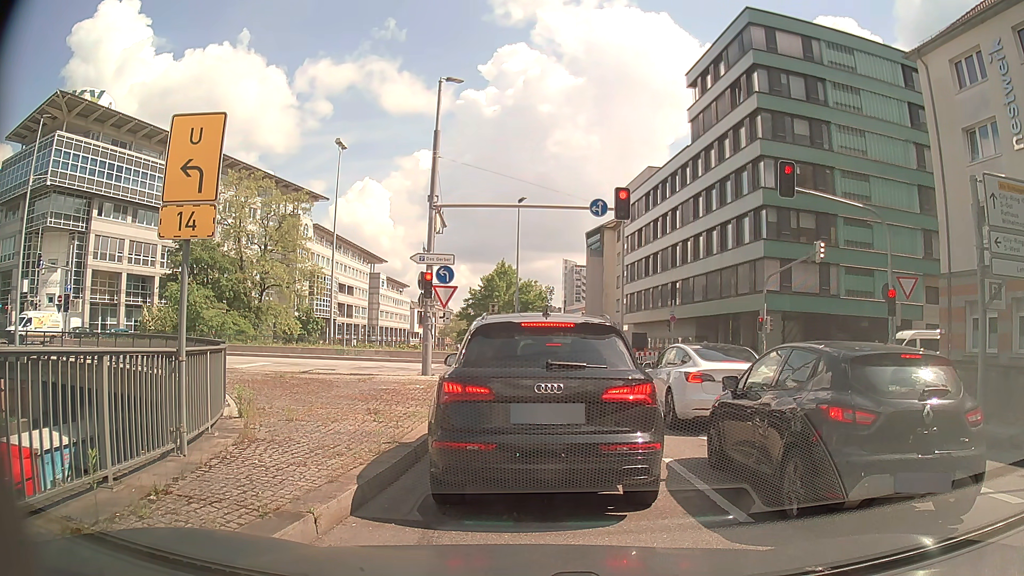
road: primary_link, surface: asphalt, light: Day
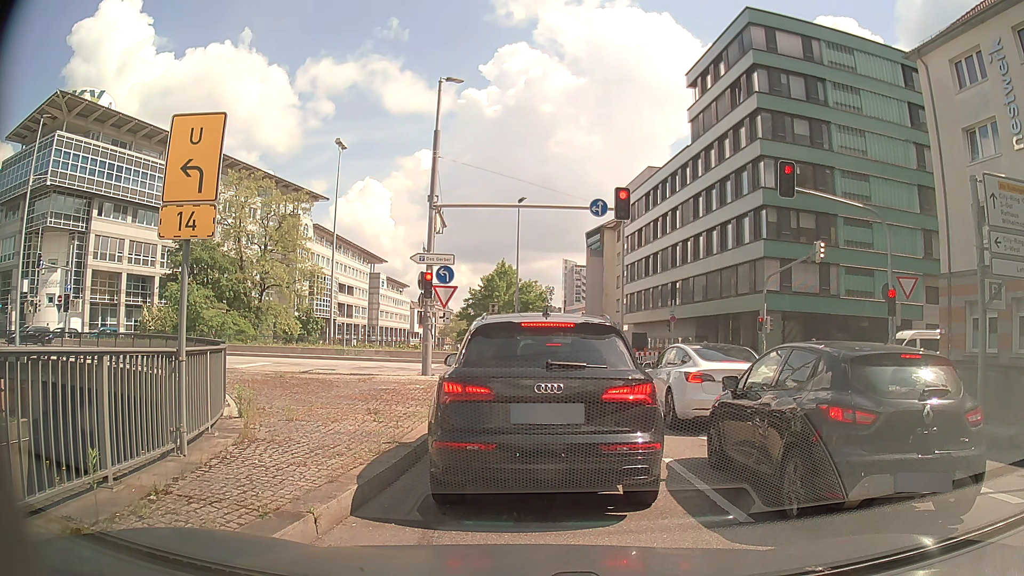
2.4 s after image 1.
(0.0, 0.0) m; 0°
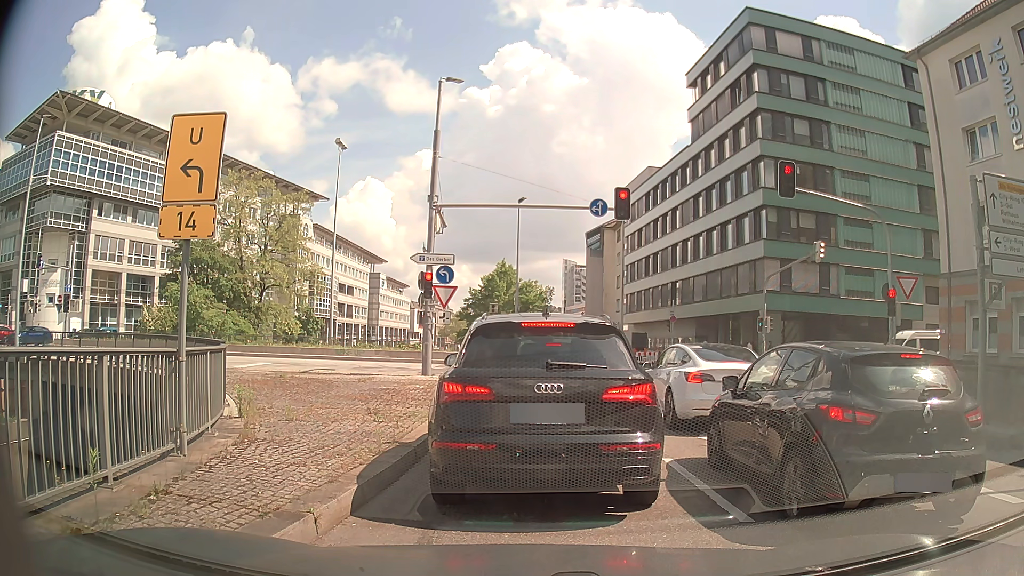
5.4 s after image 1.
(0.0, 0.0) m; 0°
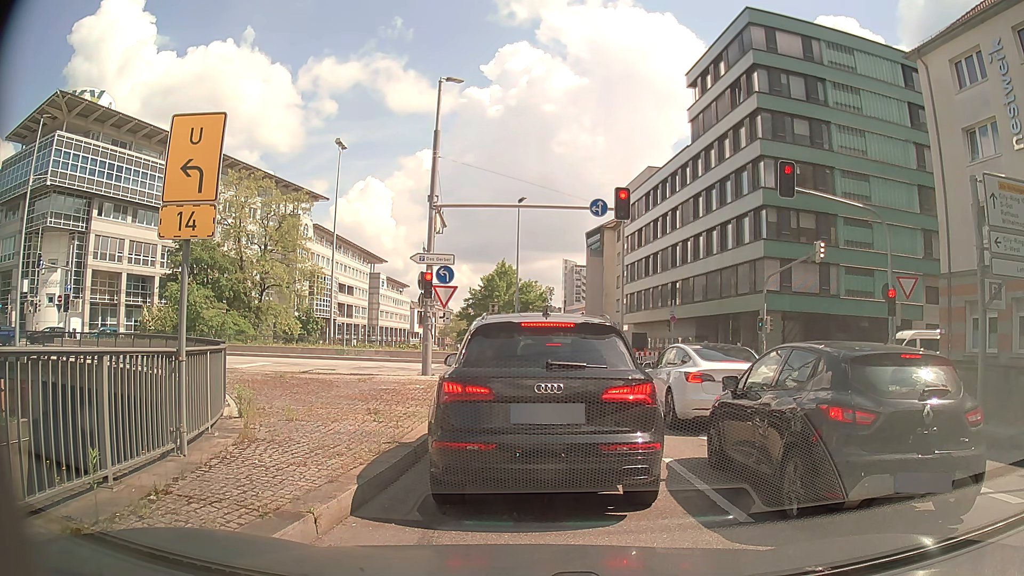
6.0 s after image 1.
(0.0, 0.0) m; 0°
